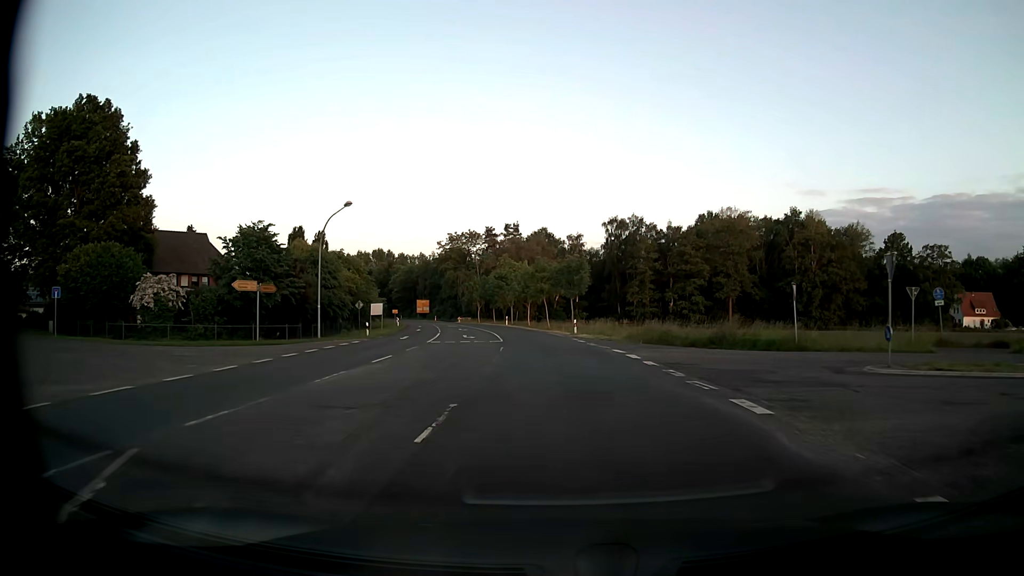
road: secondary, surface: asphalt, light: Day
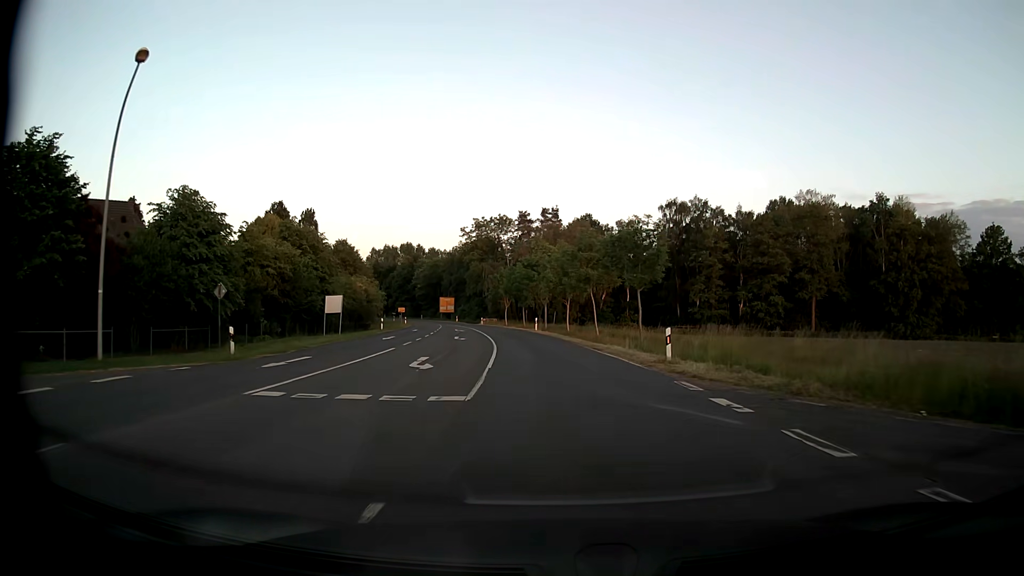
(-0.8, +23.7) m; -4°
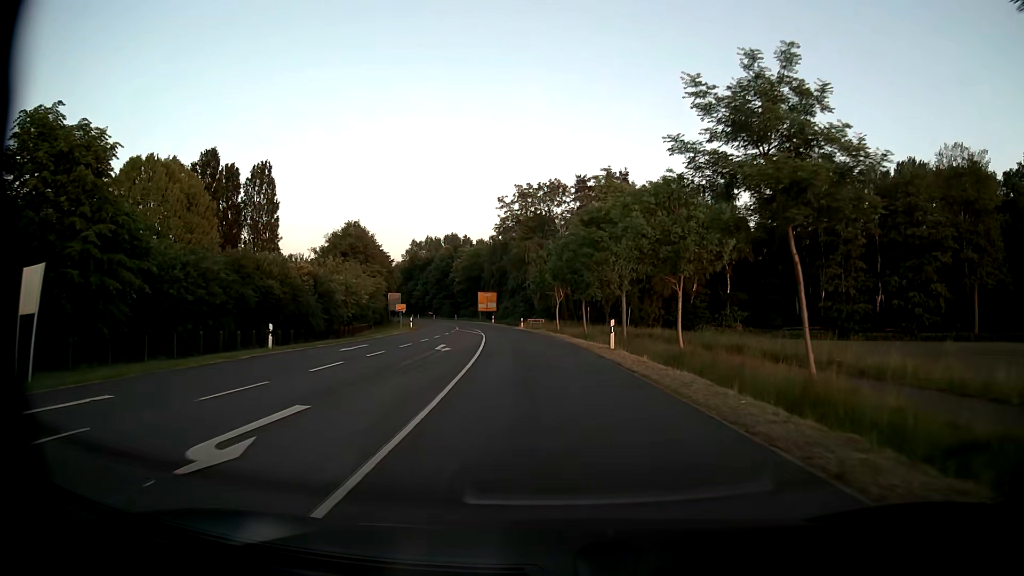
(-1.1, +31.6) m; -5°
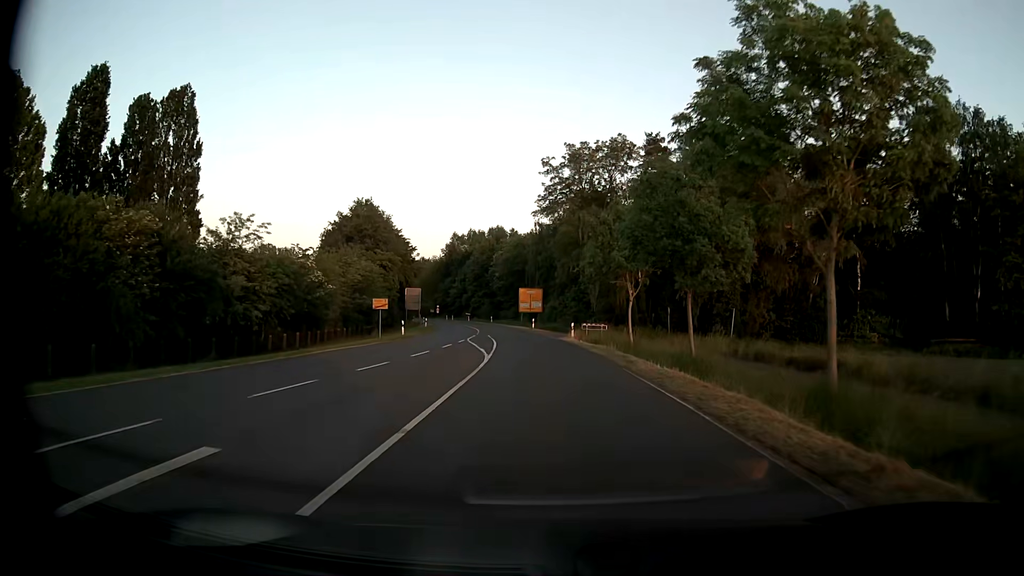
(-0.9, +23.7) m; -4°
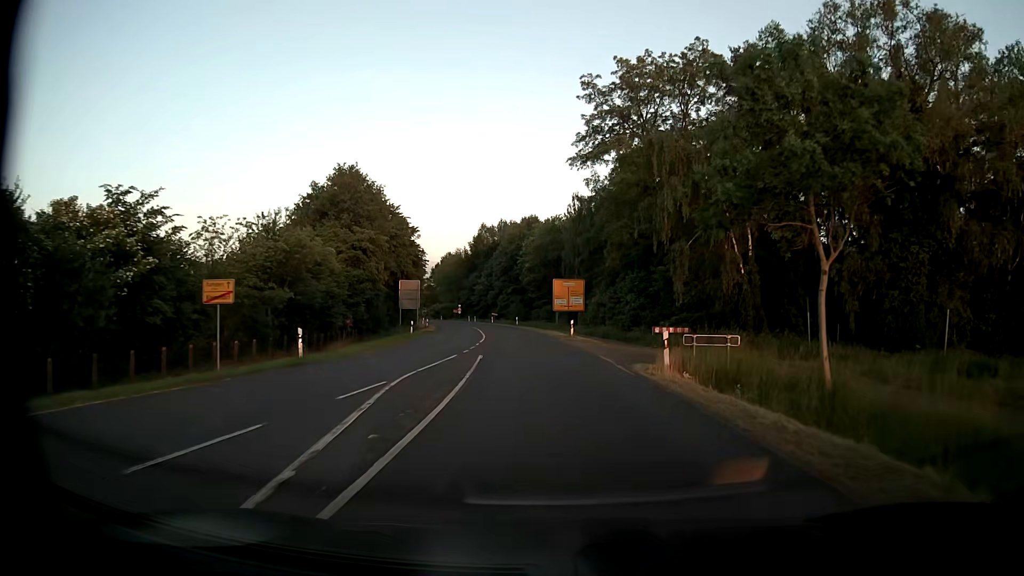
(-0.7, +23.8) m; -3°
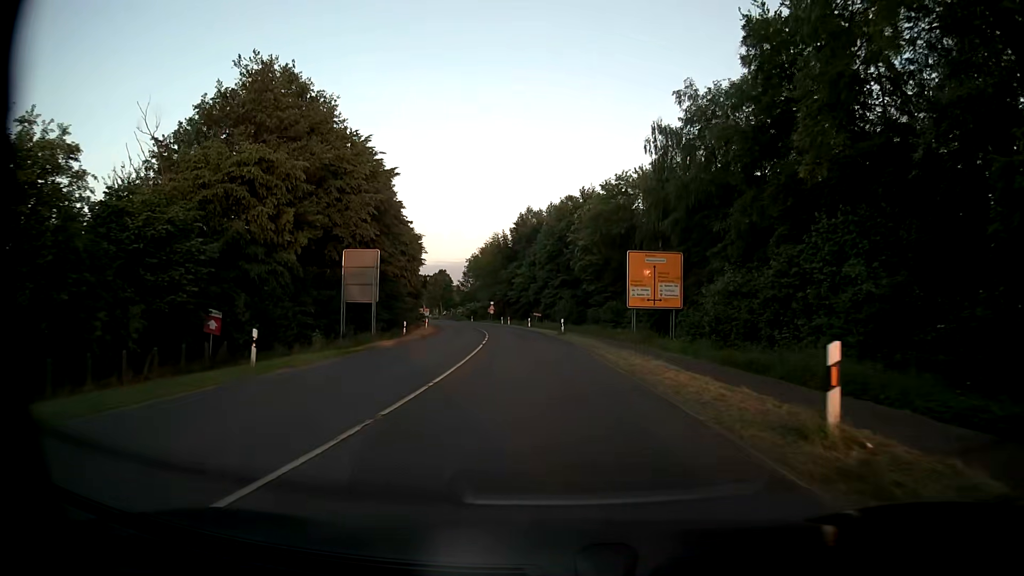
(-1.3, +31.8) m; -4°
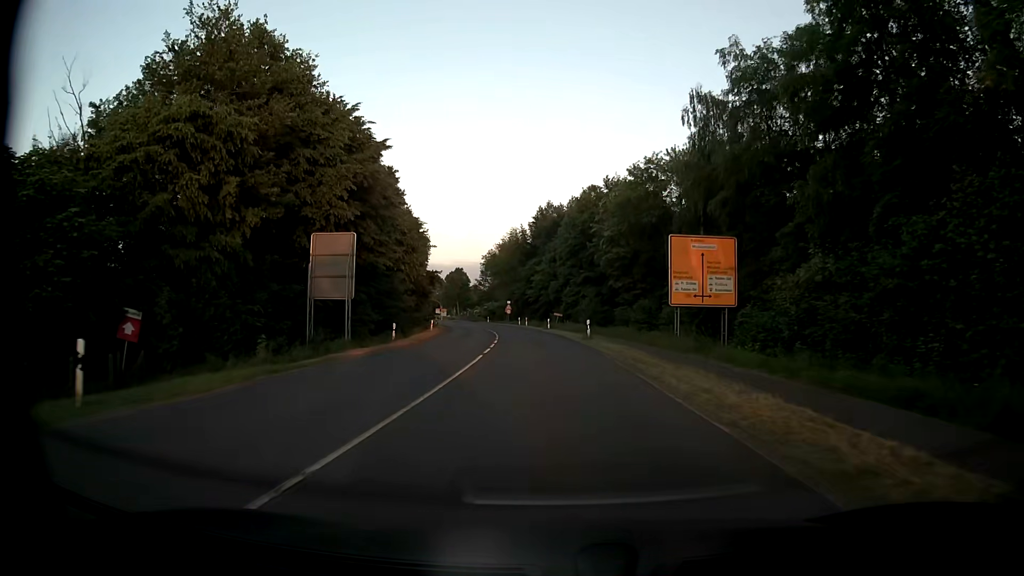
(-0.1, +7.9) m; -2°
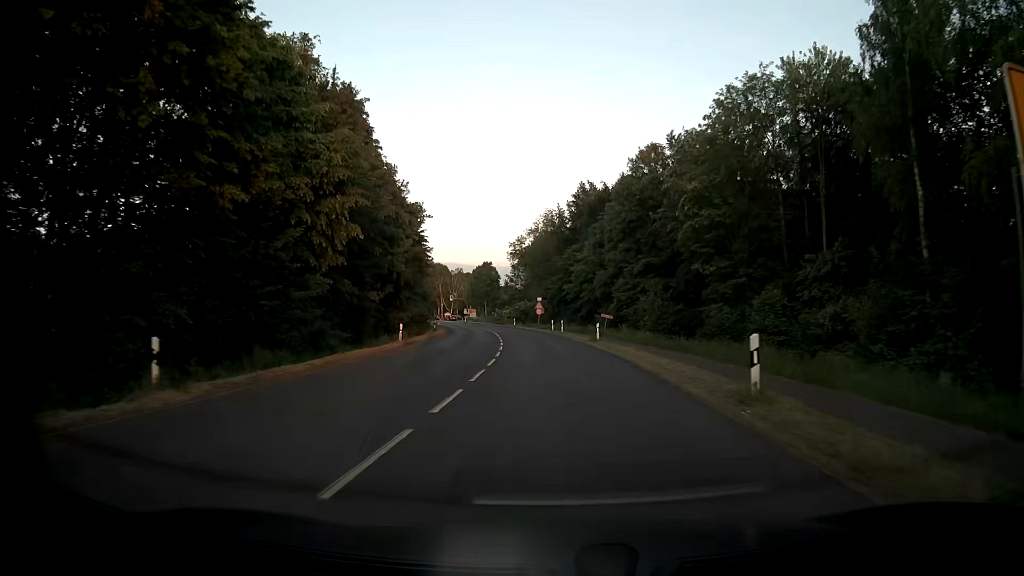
(-0.8, +23.8) m; -4°
(0, +10) (0, +20) (-1, +30) (-2, +40) (-2, +50) (-4, +60) (-5, +70) (-7, +80) (-9, +89) (-12, +99) m
